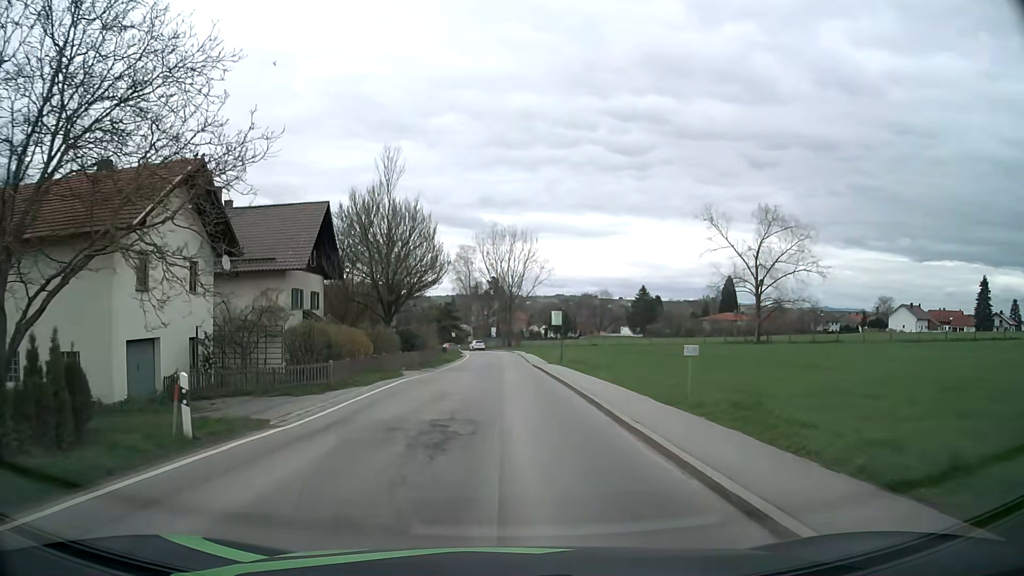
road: secondary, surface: asphalt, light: Day
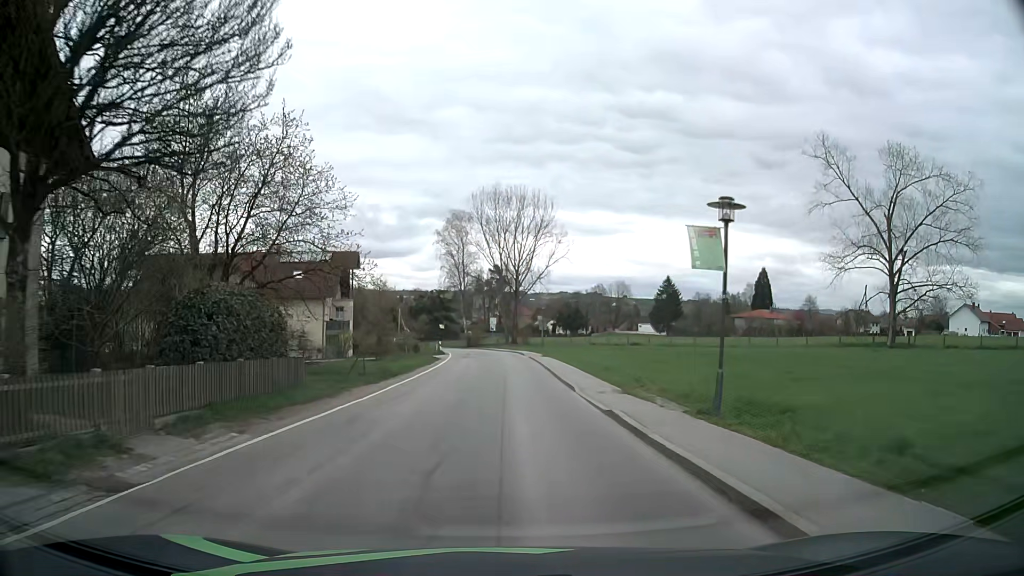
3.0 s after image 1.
(-0.2, +30.5) m; -1°
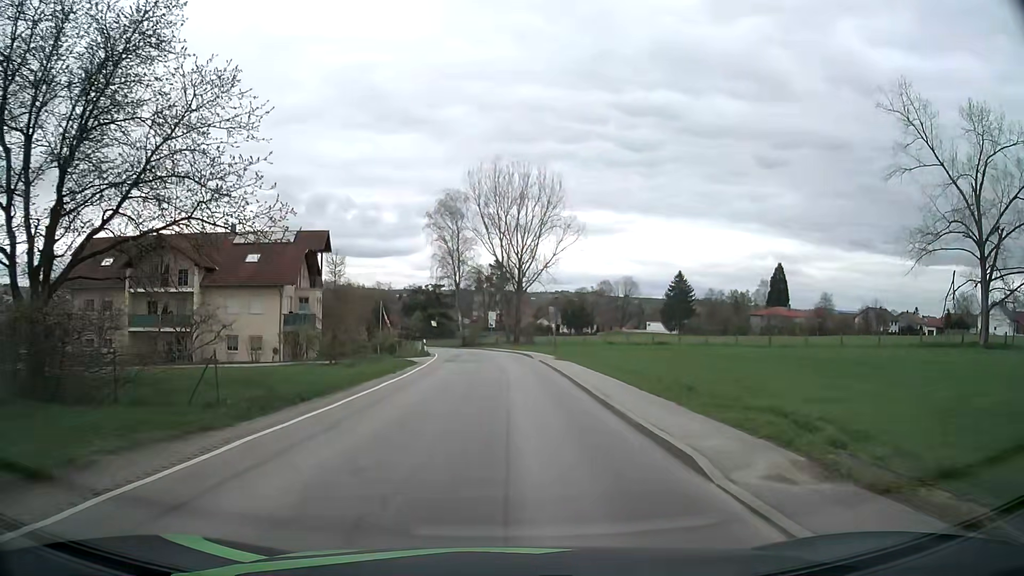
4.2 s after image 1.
(+0.1, +12.5) m; +1°
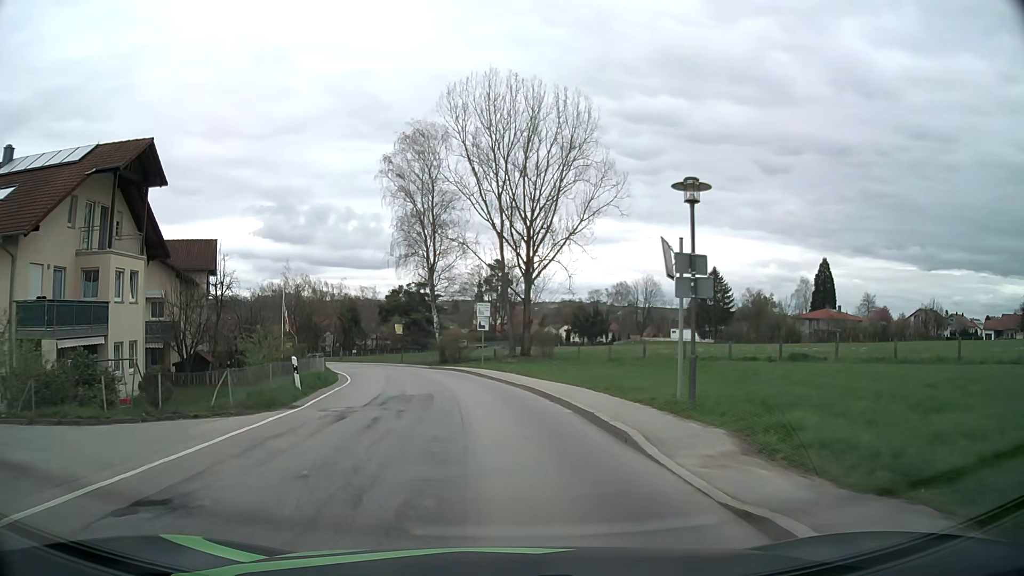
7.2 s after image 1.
(-0.1, +30.3) m; 0°
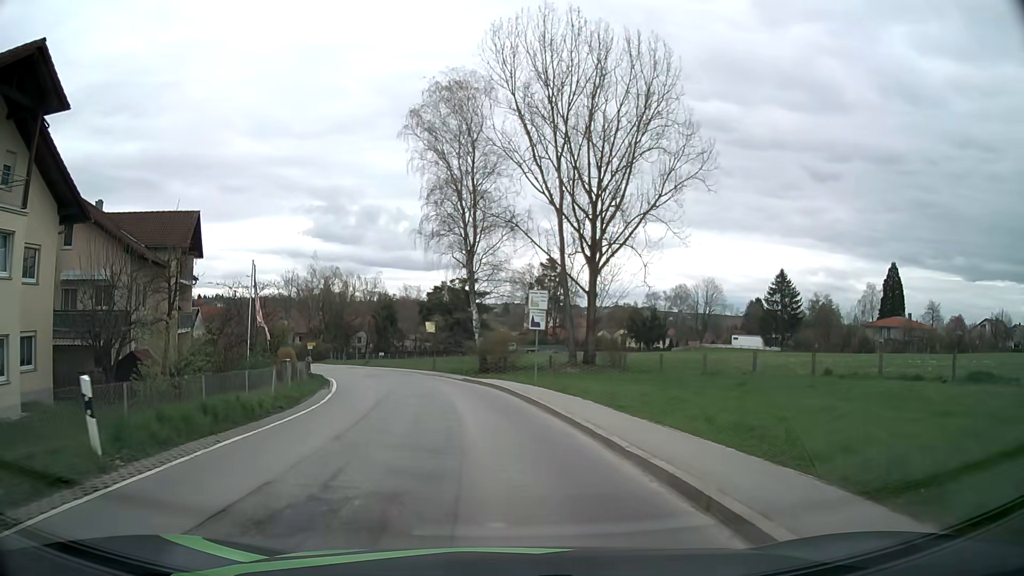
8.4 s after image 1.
(-0.4, +11.6) m; -5°
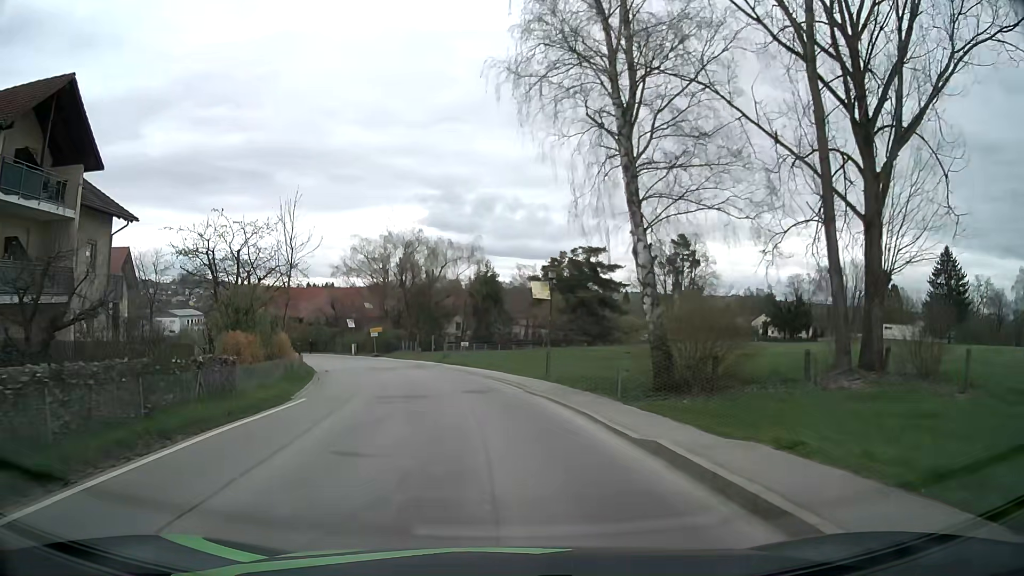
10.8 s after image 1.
(-1.9, +23.5) m; -9°
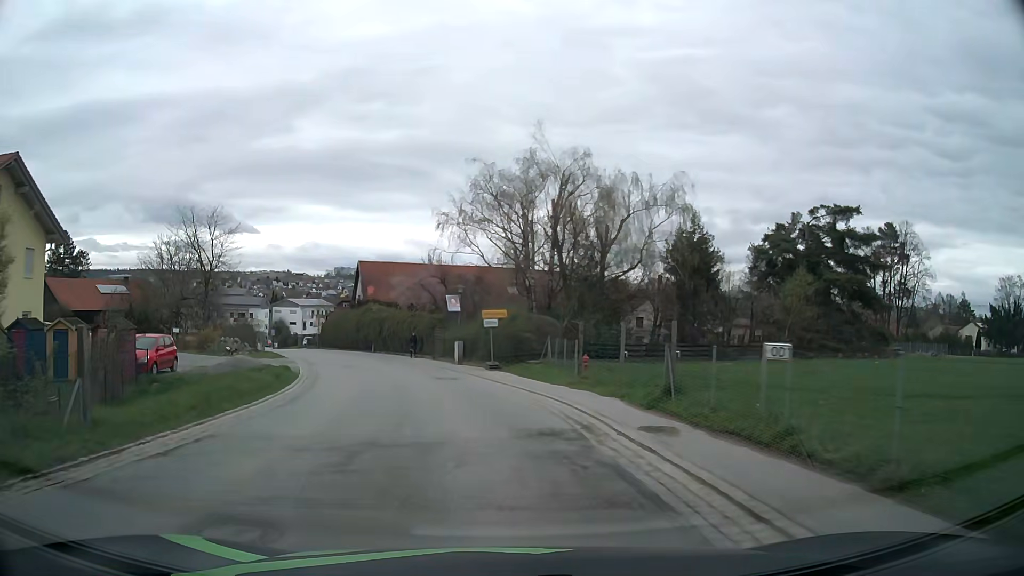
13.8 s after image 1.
(-3.4, +29.4) m; -13°
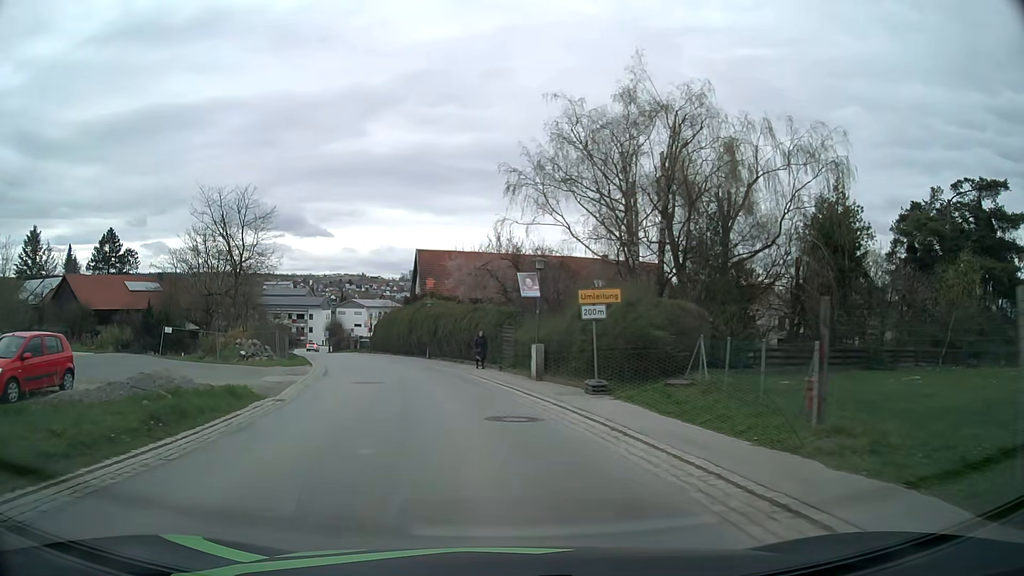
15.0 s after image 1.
(-0.8, +11.6) m; -7°
(0, +10) (-2, +20) (-4, +30) (-7, +39) (-10, +49) (-13, +58) (-17, +67) (-21, +76) (-25, +86) (-29, +95) m
